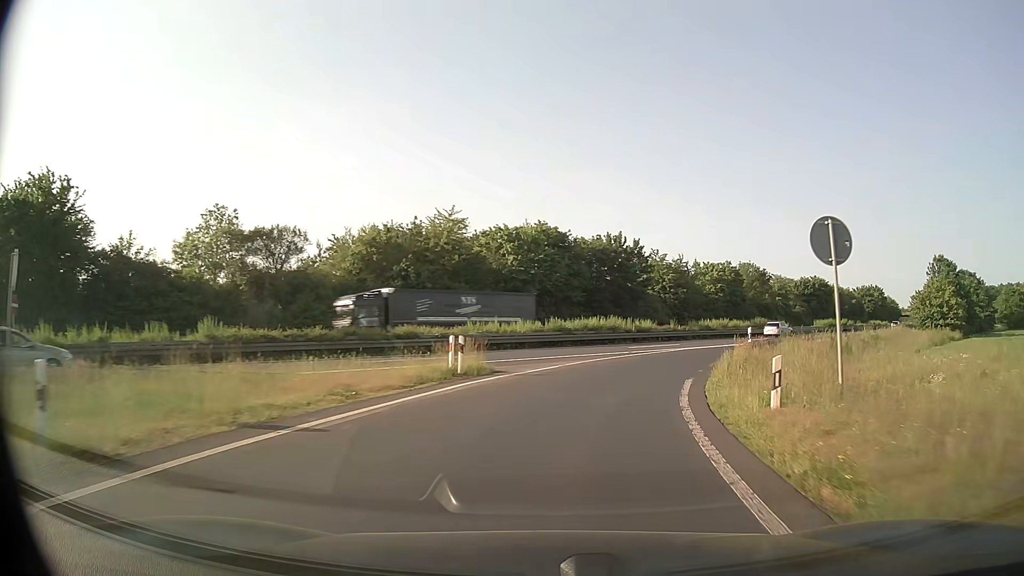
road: trunk_link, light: Day
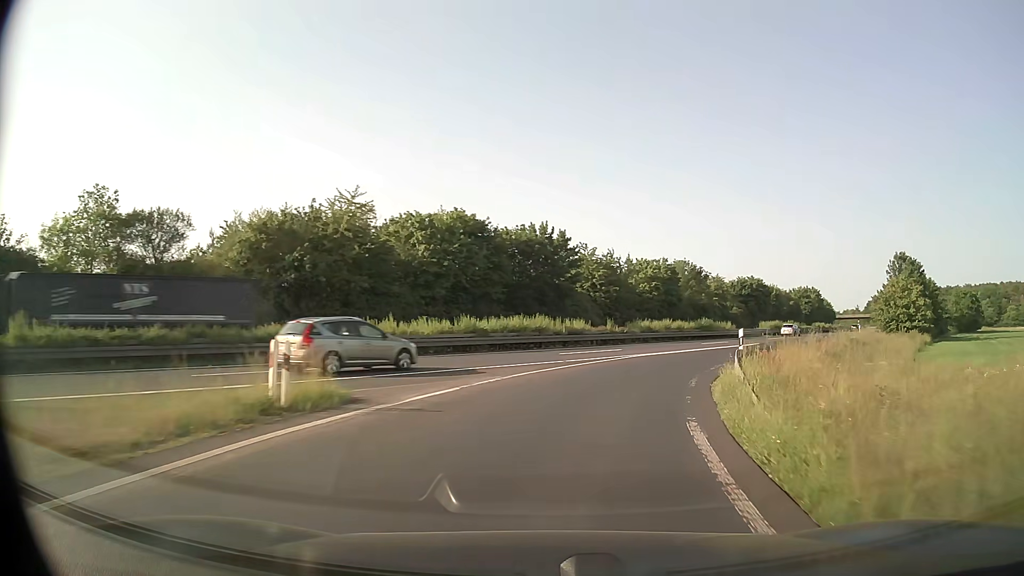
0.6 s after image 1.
(+0.5, +8.2) m; +6°
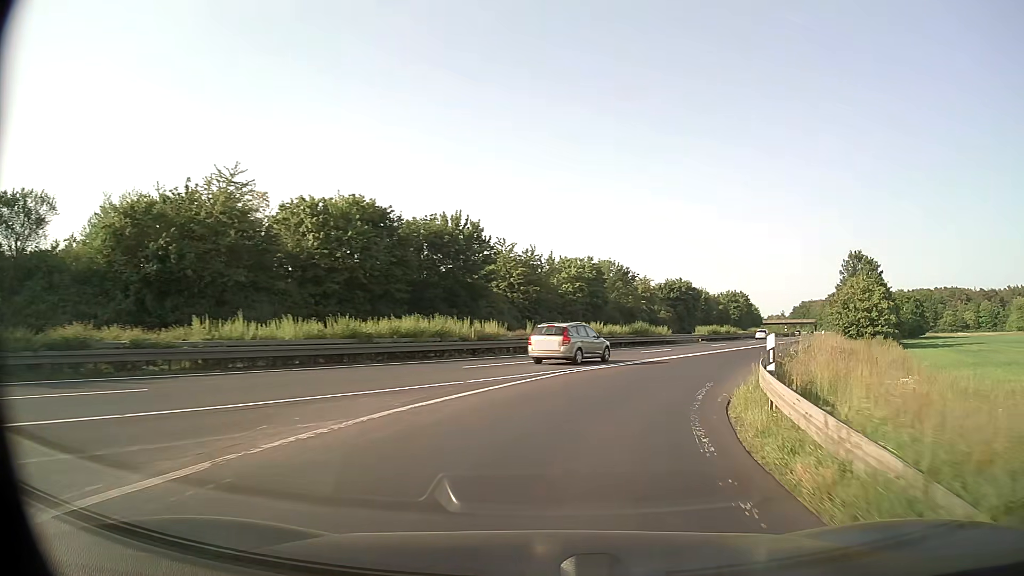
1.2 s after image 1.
(+0.5, +8.2) m; +7°
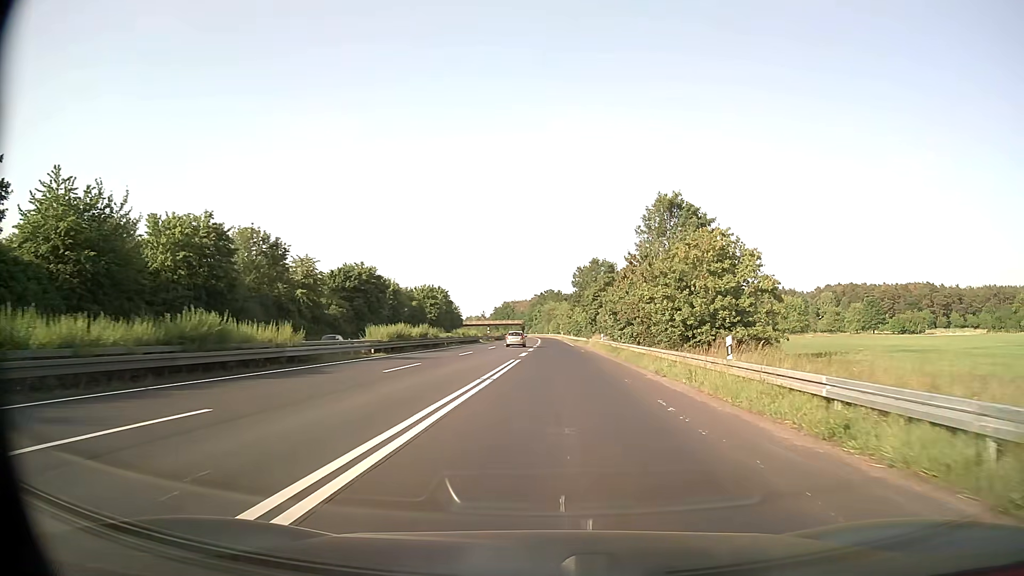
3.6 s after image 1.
(+8.6, +32.7) m; +26°
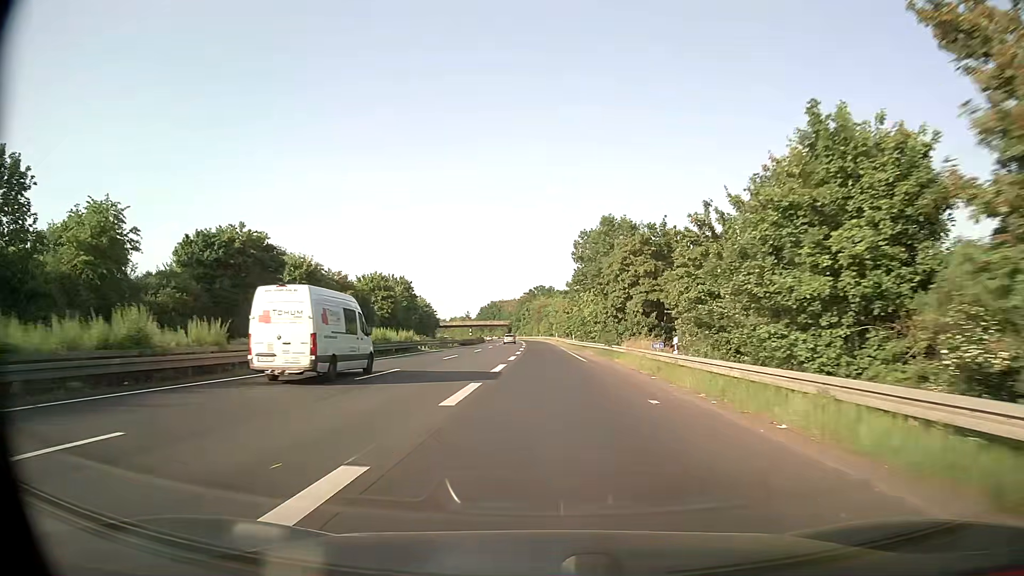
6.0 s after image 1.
(+0.5, +39.2) m; +1°
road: trunk
(0, +10) (0, +20) (0, +30) (0, +40) (-1, +50) (-1, +60) (-2, +70) (-2, +80) (-3, +90) (-3, +100) m
